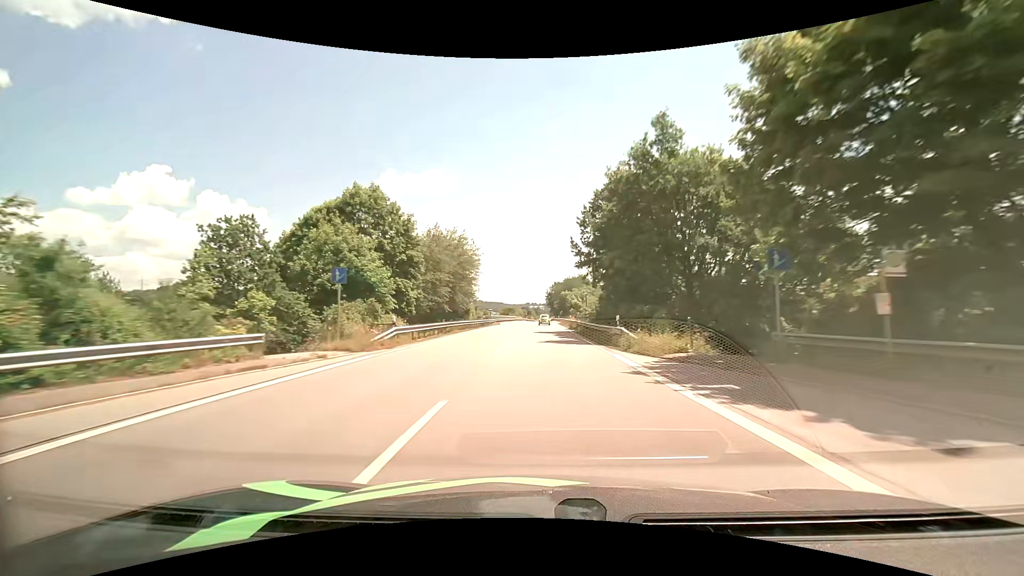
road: primary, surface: asphalt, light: Day
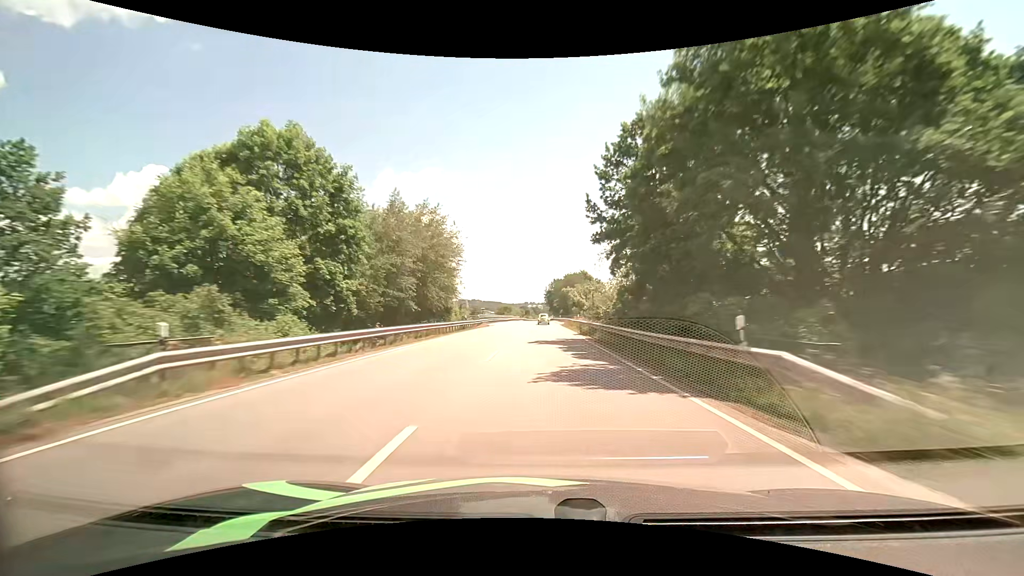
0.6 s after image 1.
(0.0, +13.9) m; 0°
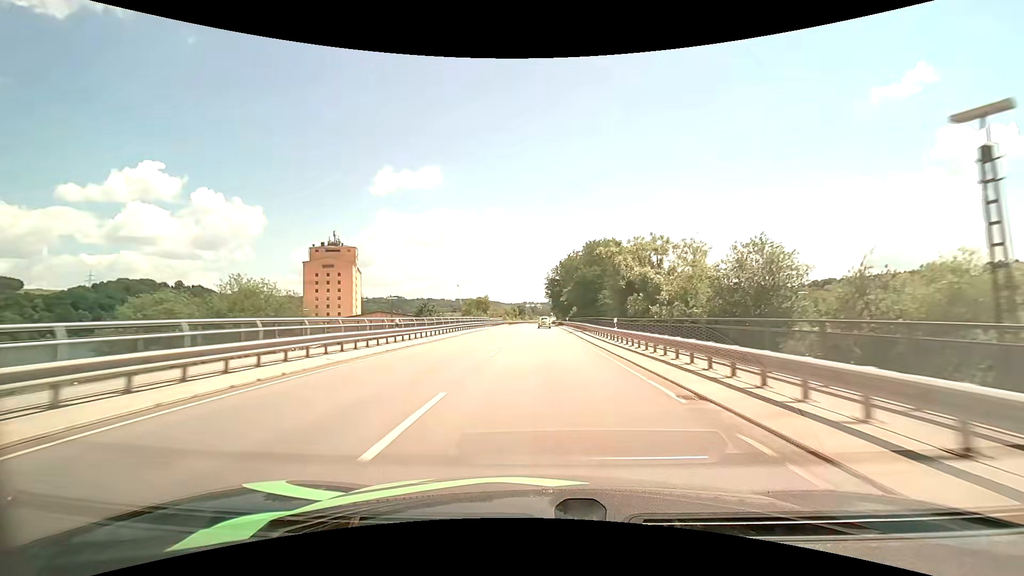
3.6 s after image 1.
(+0.1, +69.5) m; 0°
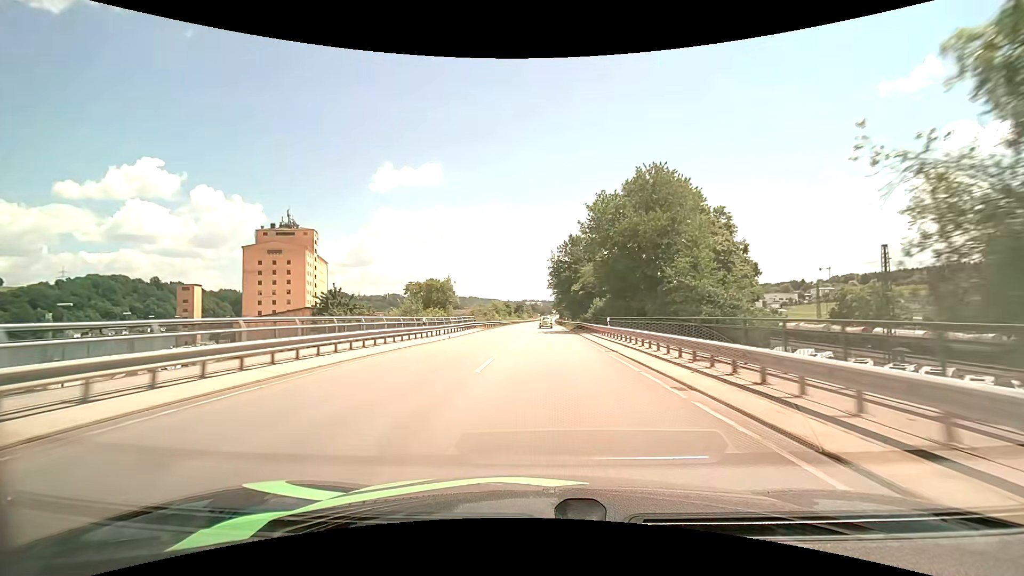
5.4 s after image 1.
(0.0, +41.1) m; 0°
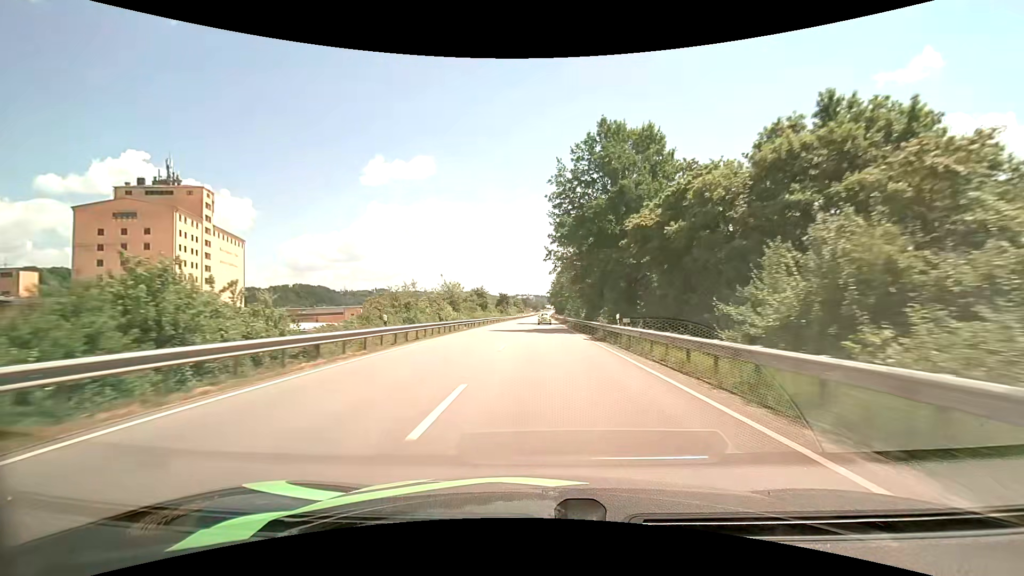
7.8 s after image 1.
(+0.2, +54.8) m; +1°
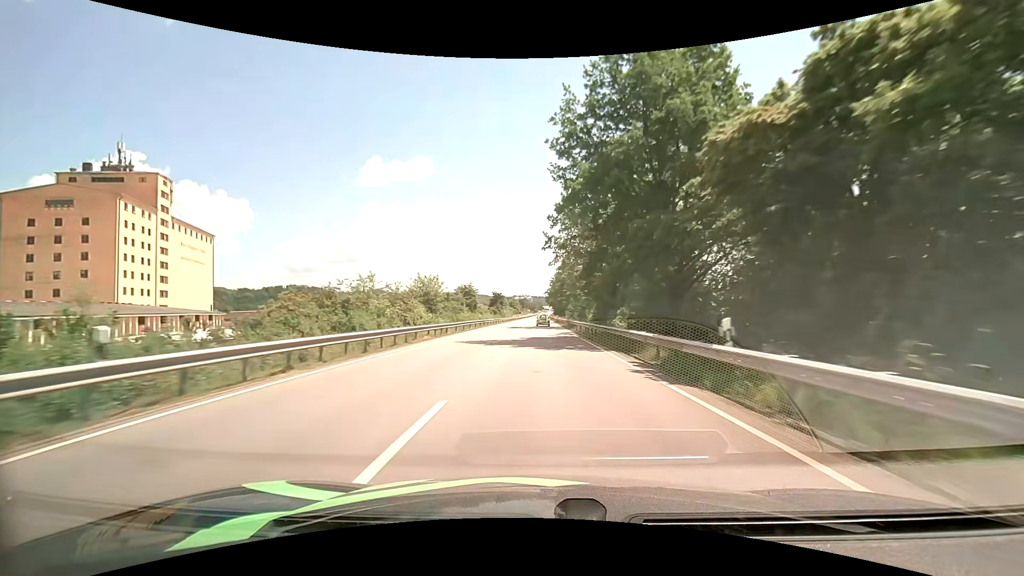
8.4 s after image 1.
(0.0, +13.6) m; 0°
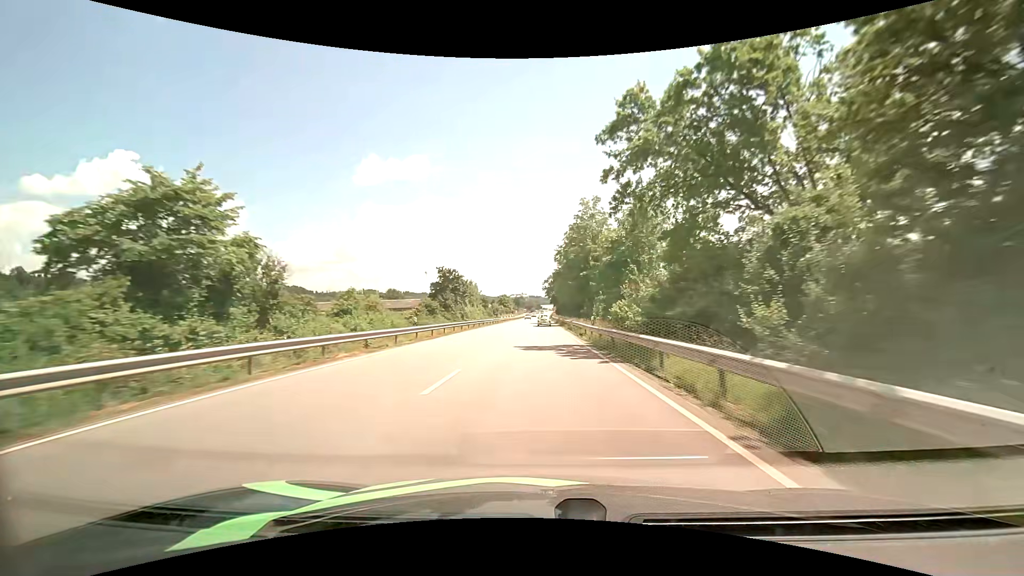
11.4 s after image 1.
(+0.3, +67.7) m; 0°
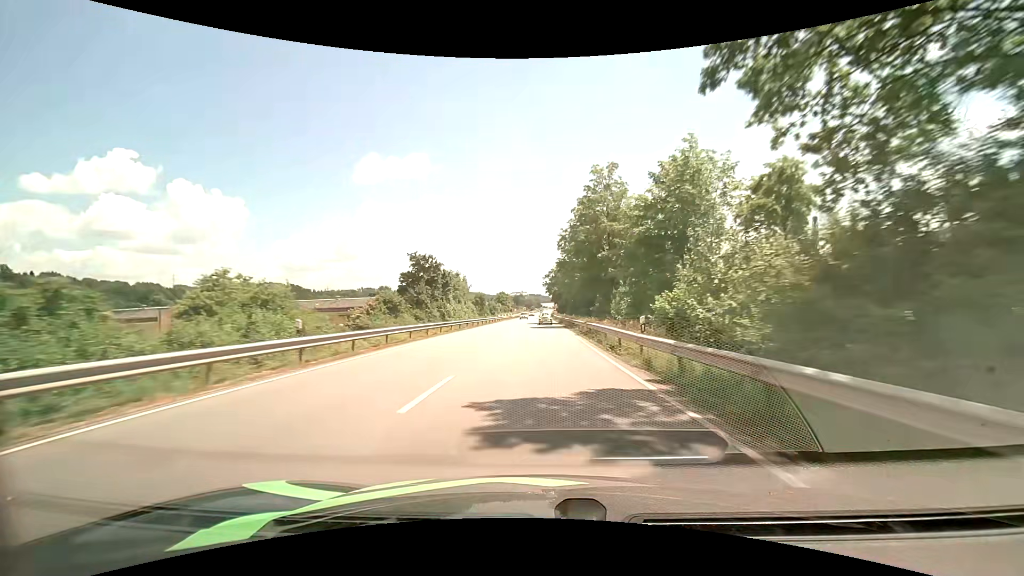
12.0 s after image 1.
(0.0, +13.6) m; 0°
(0, +10) (0, +20) (0, +30) (0, +40) (0, +50) (0, +60) (+1, +70) (+1, +80) (+1, +90) (+1, +100) m
